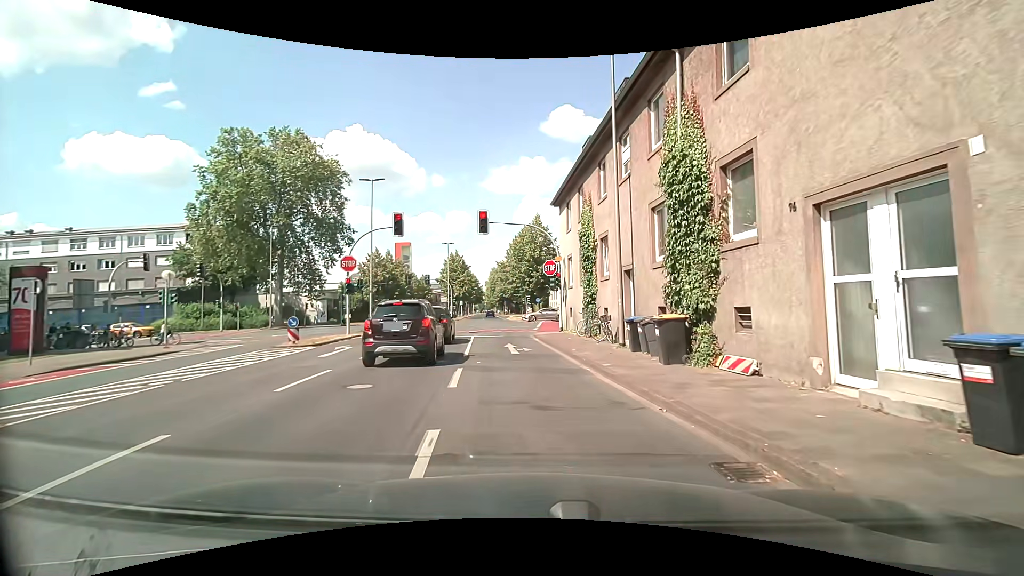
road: secondary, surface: asphalt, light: Day
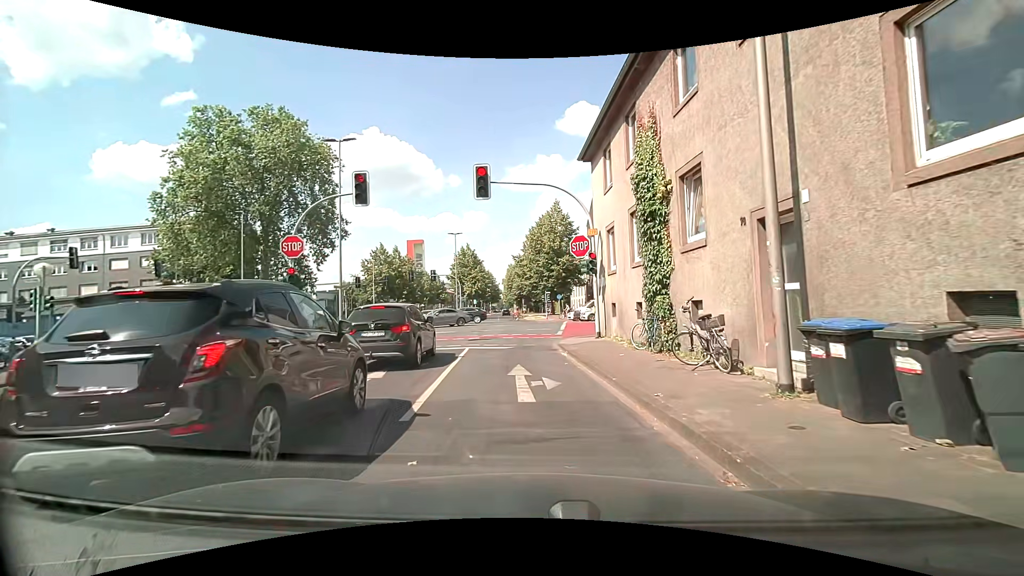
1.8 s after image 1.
(-0.2, +8.5) m; -4°
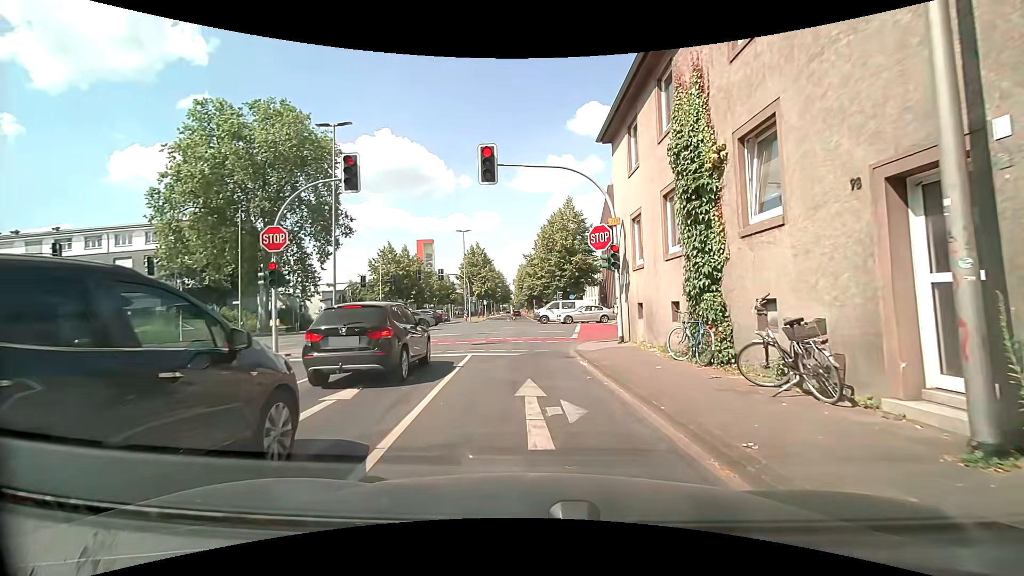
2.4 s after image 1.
(0.0, +2.4) m; 0°
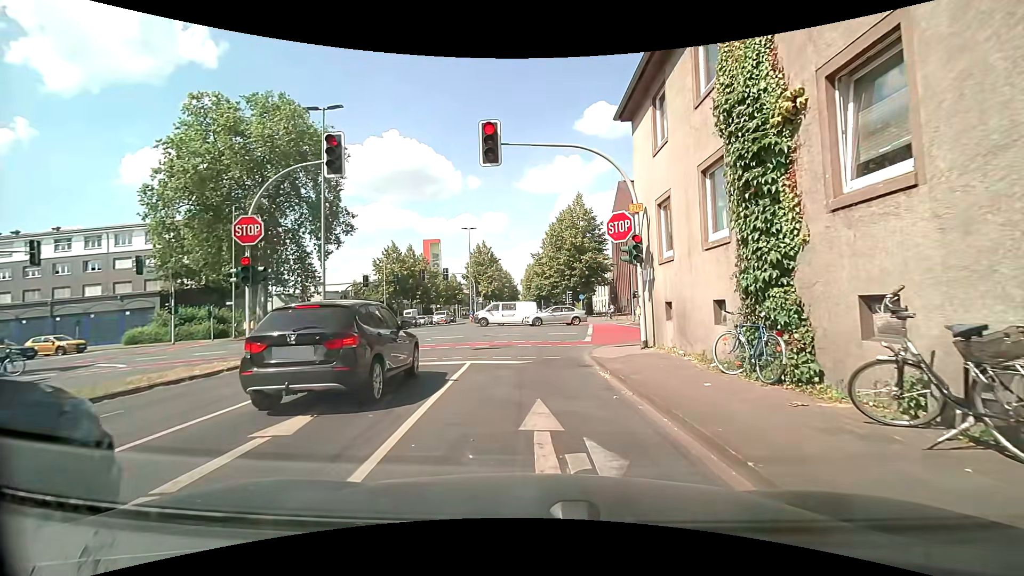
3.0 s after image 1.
(0.0, +2.2) m; -1°
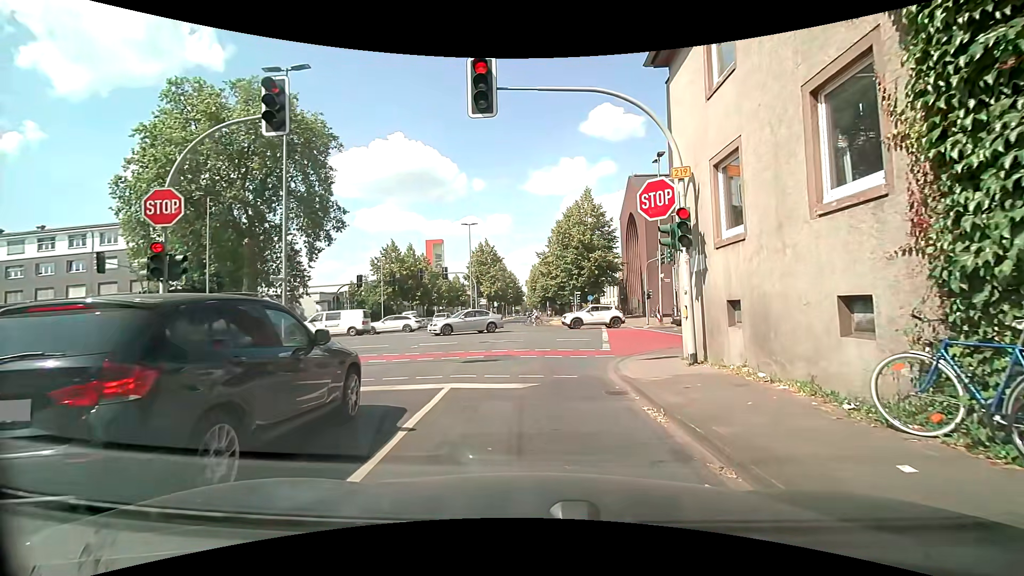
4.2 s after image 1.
(0.0, +3.8) m; +1°
